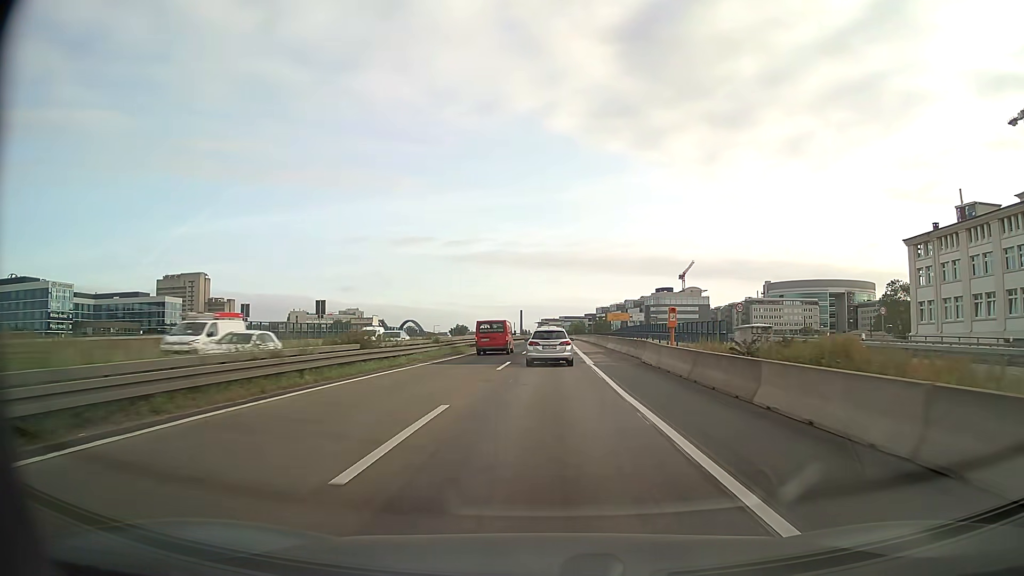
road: motorway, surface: asphalt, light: Day
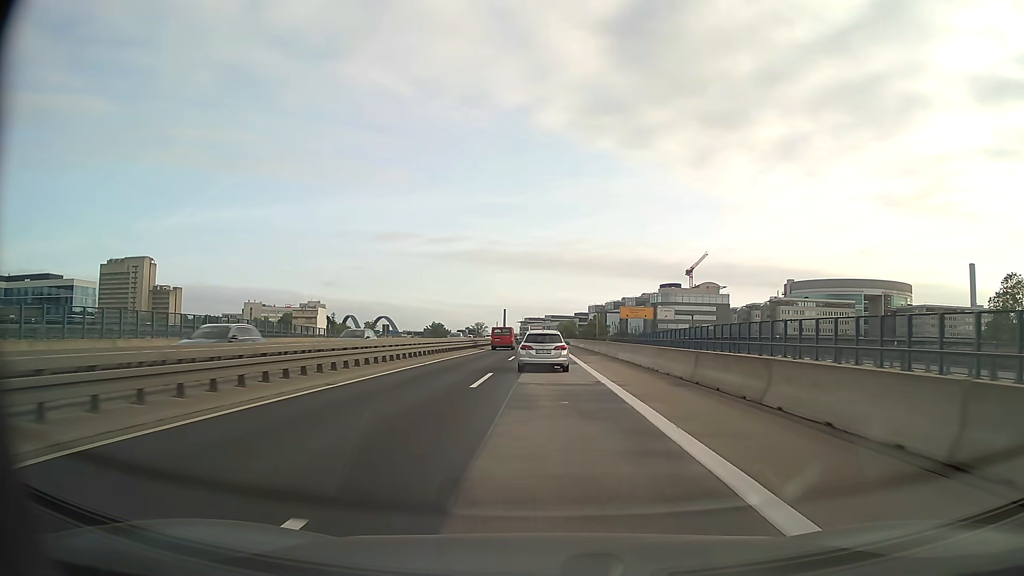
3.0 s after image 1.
(+0.8, +60.8) m; +1°
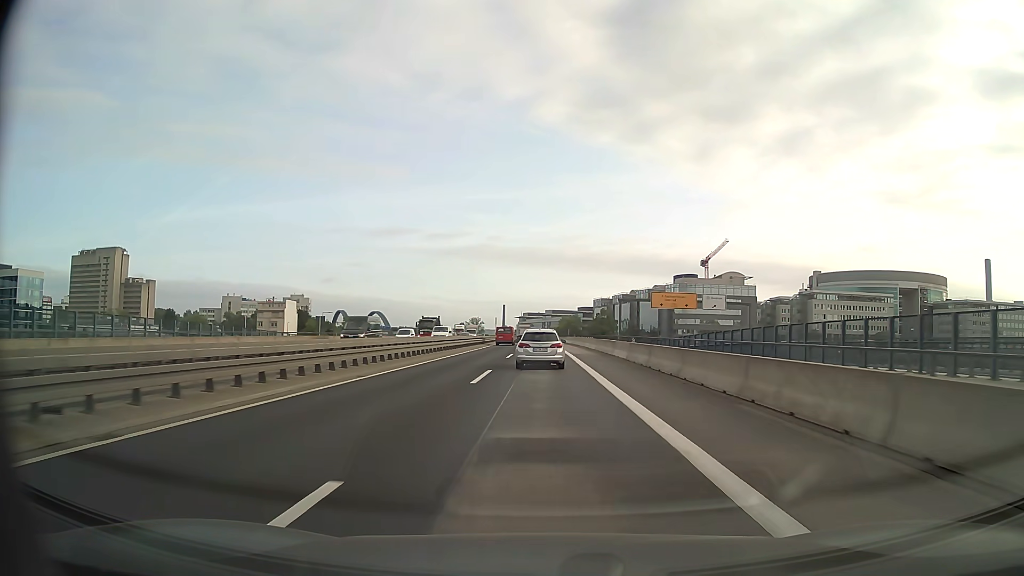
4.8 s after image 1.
(0.0, +34.9) m; 0°
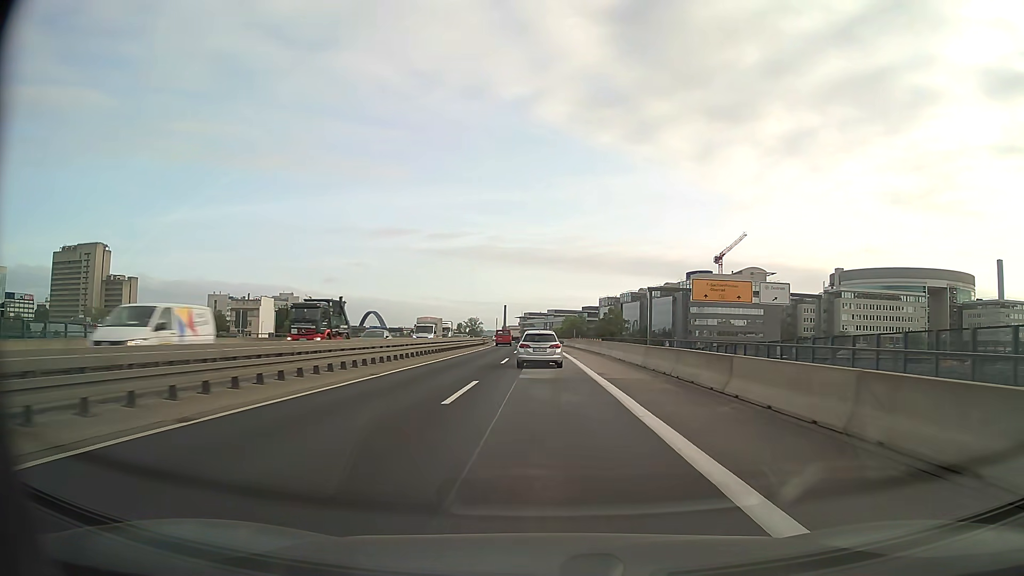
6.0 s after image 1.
(0.0, +23.0) m; 0°
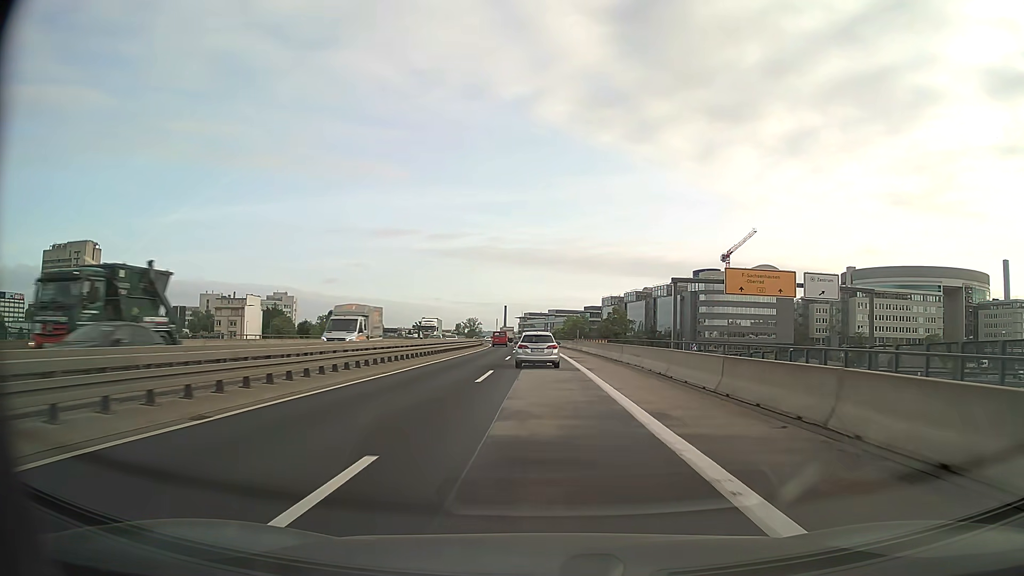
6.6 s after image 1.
(0.0, +11.5) m; 0°
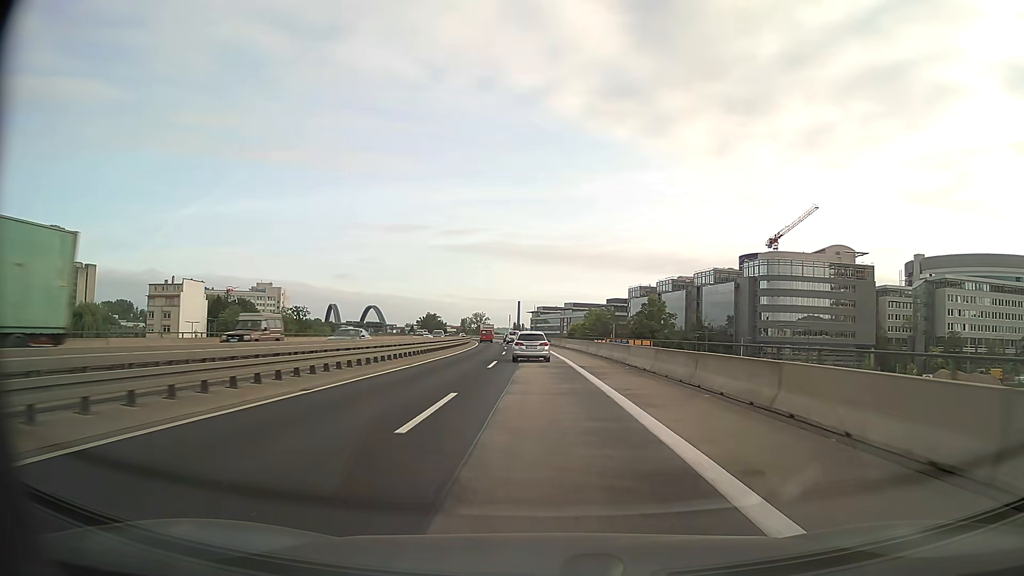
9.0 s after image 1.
(-0.4, +46.2) m; -1°
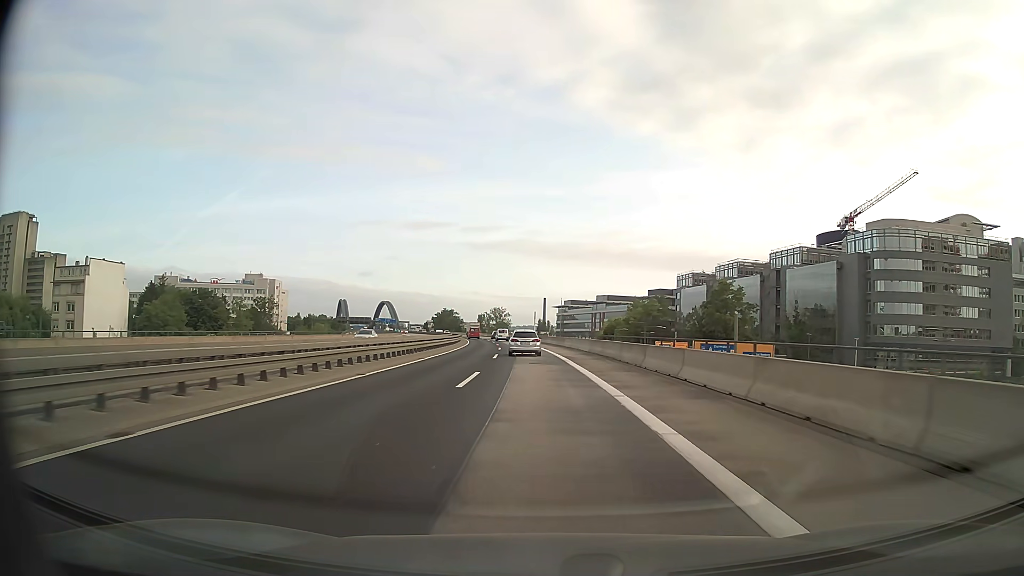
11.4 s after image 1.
(-0.9, +46.8) m; -2°
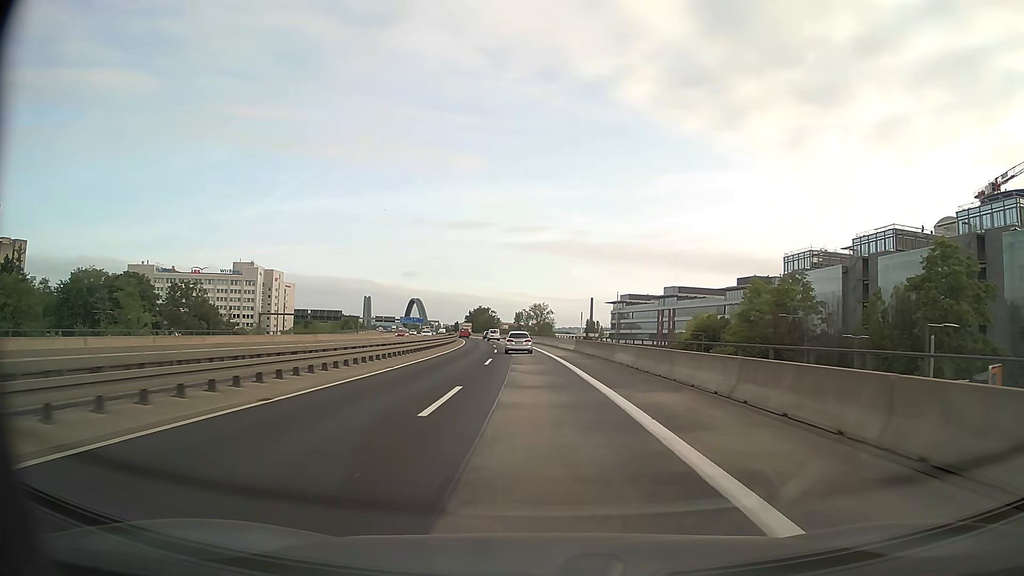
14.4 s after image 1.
(-2.0, +59.4) m; -4°
(0, +10) (0, +20) (-1, +30) (-1, +40) (-2, +50) (-2, +60) (-3, +70) (-4, +80) (-5, +90) (-6, +100) m
